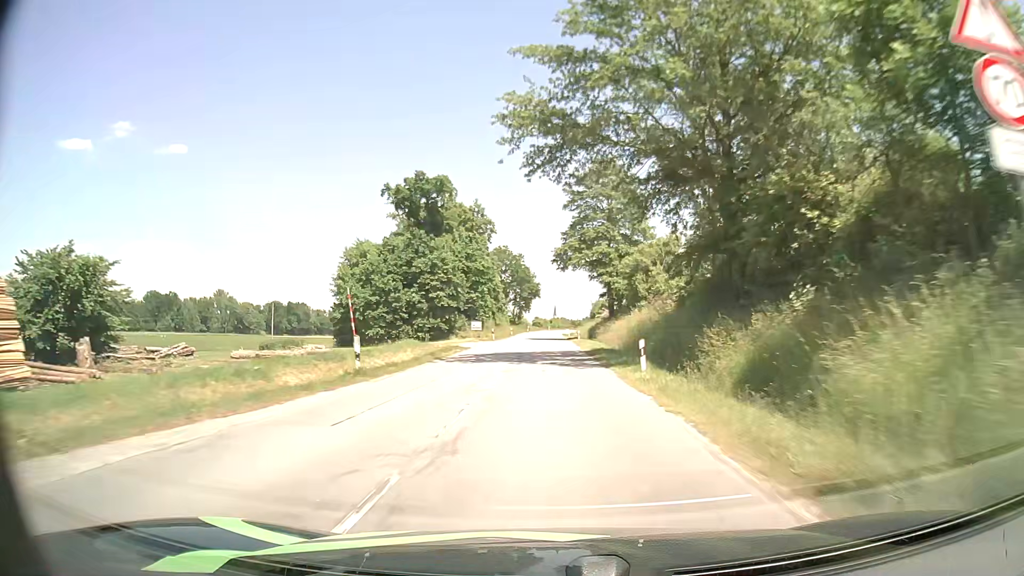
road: secondary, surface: asphalt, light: Day
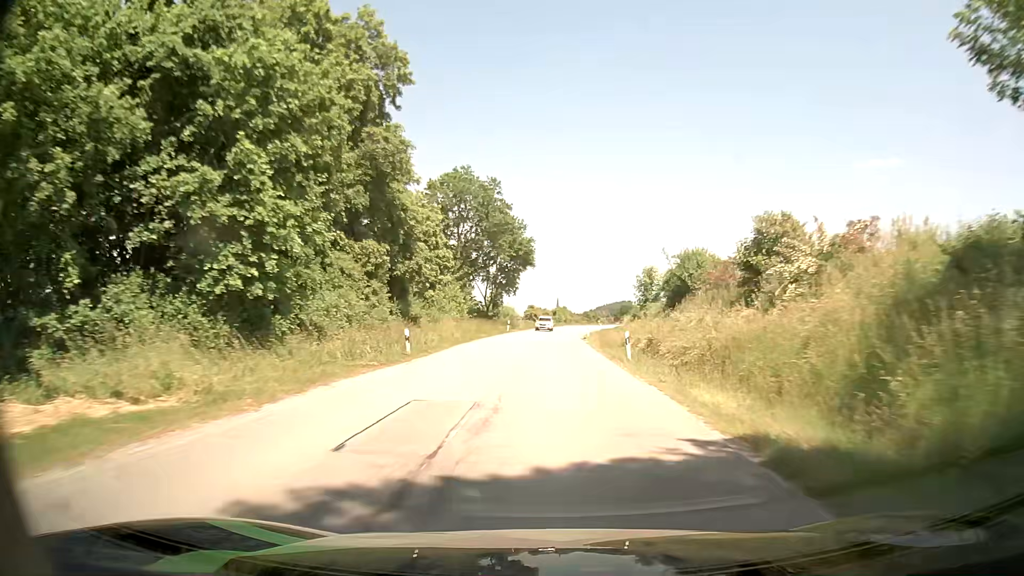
(+0.4, +67.1) m; 0°
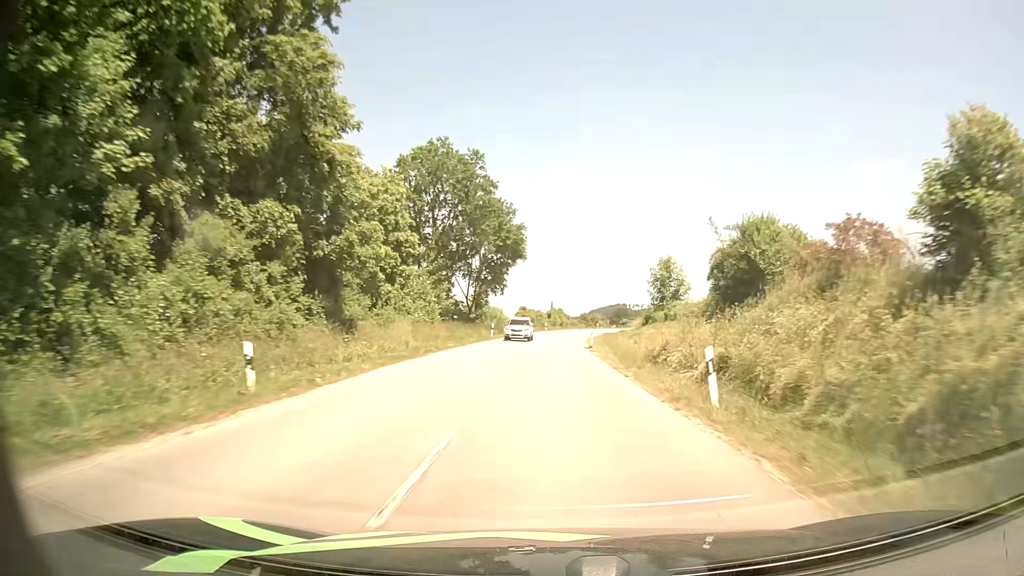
(+0.1, +12.7) m; 0°
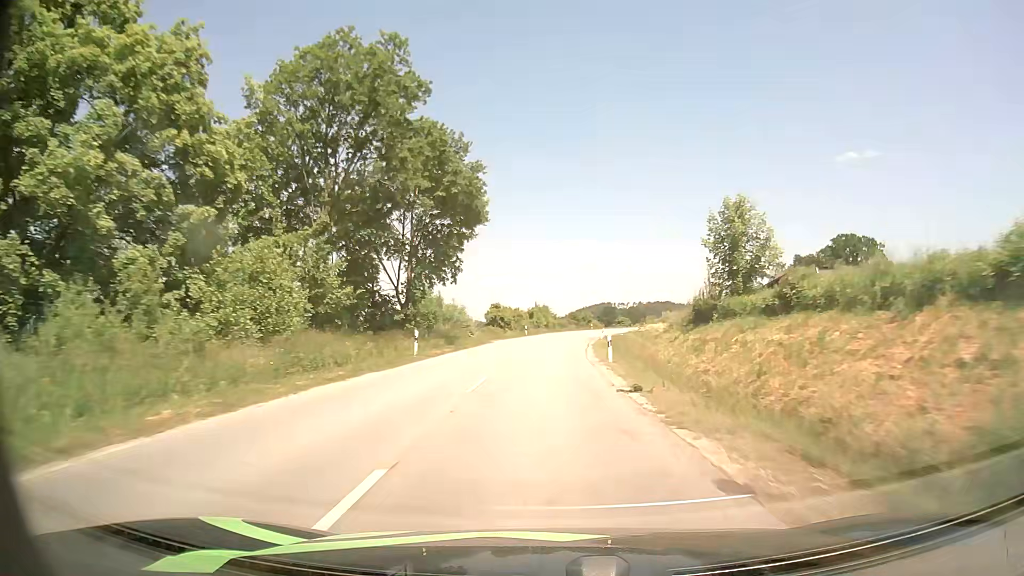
(+0.5, +25.1) m; +2°
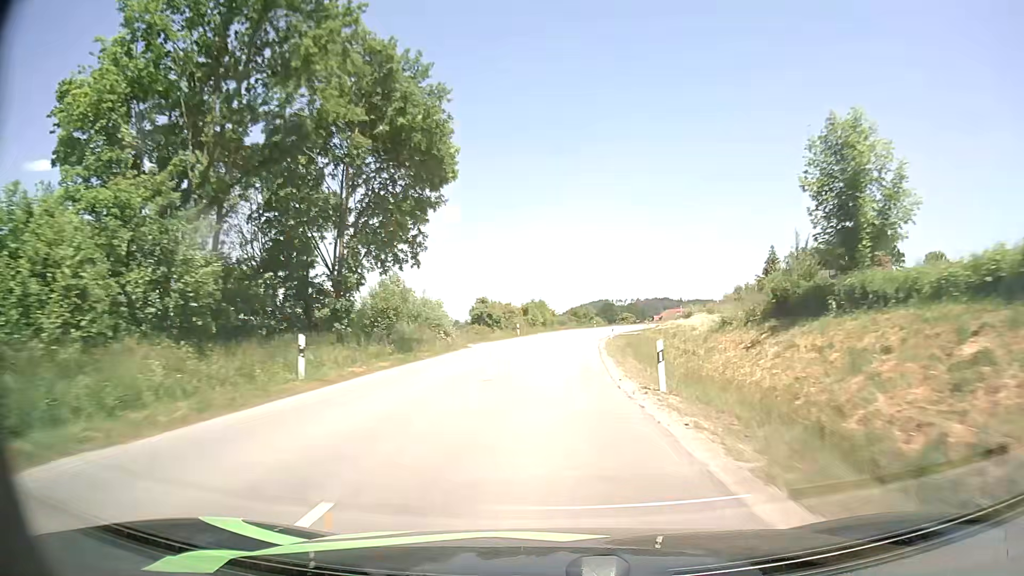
(0.0, +12.4) m; 0°
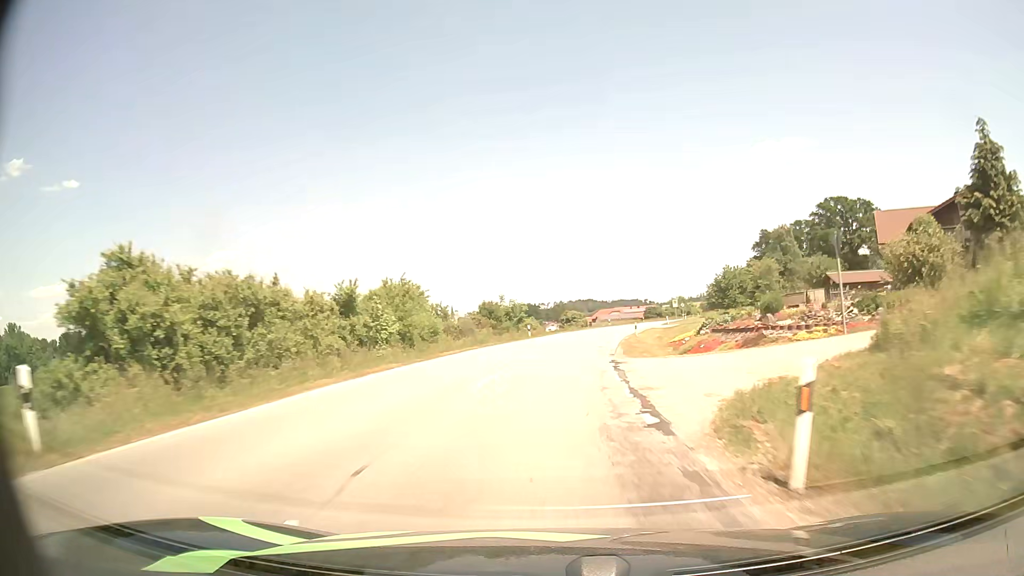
(+2.1, +48.2) m; +6°
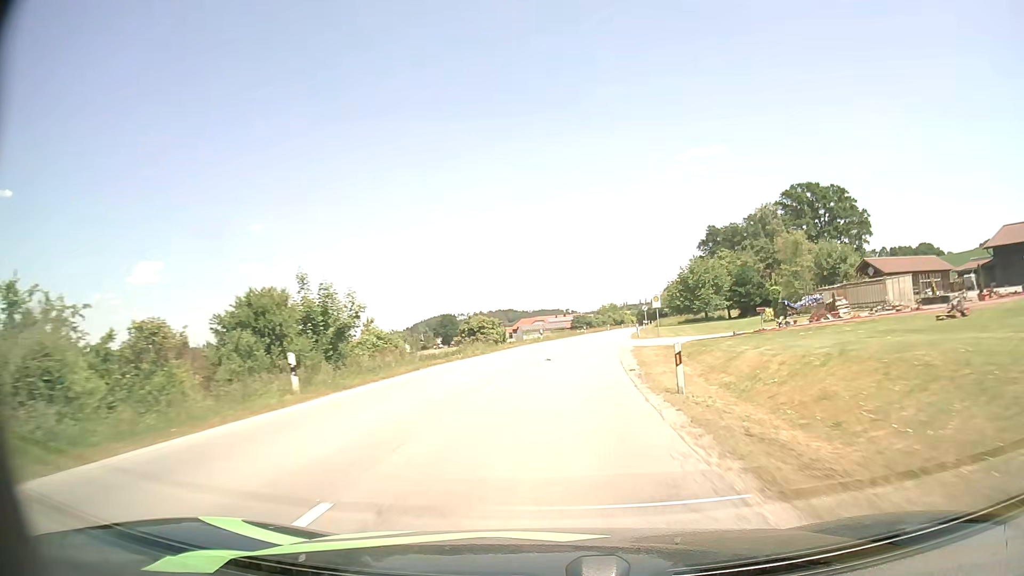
(+2.1, +35.3) m; +7°
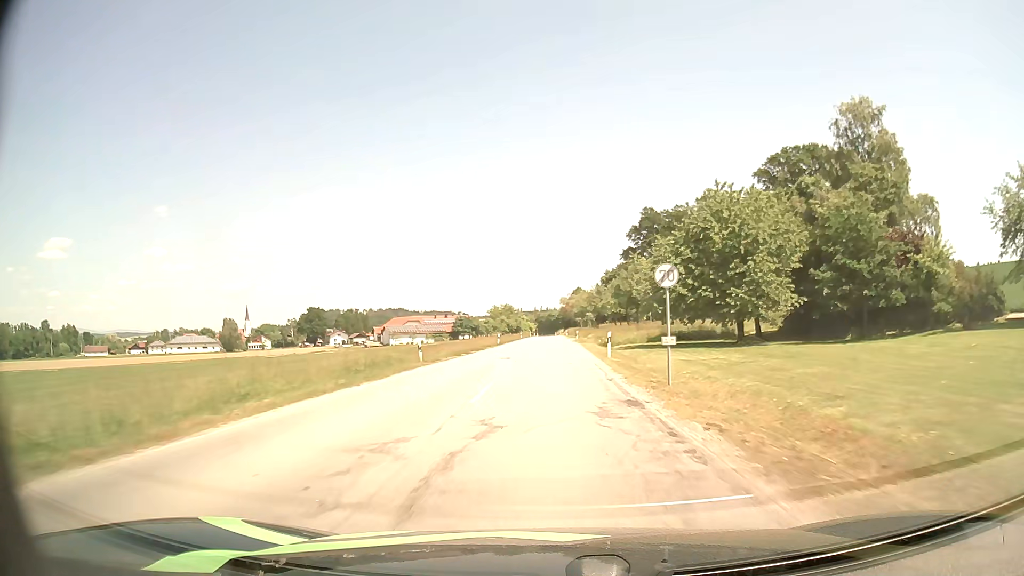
(+5.7, +60.8) m; +9°
(0, +10) (0, +20) (0, +30) (0, +40) (0, +50) (0, +60) (+1, +70) (+1, +80) (+1, +90) (+1, +100) m
